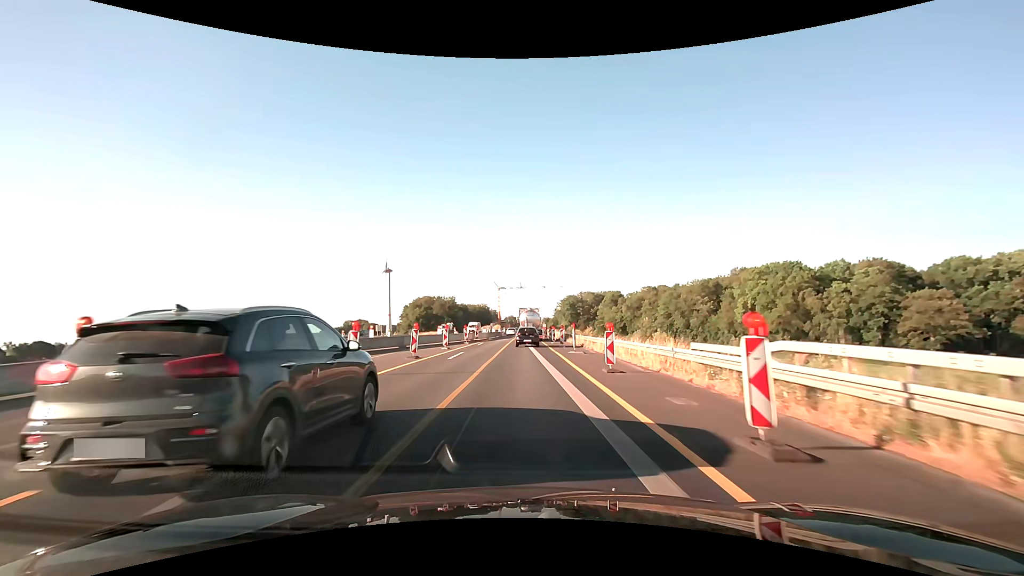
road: motorway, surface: asphalt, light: Day
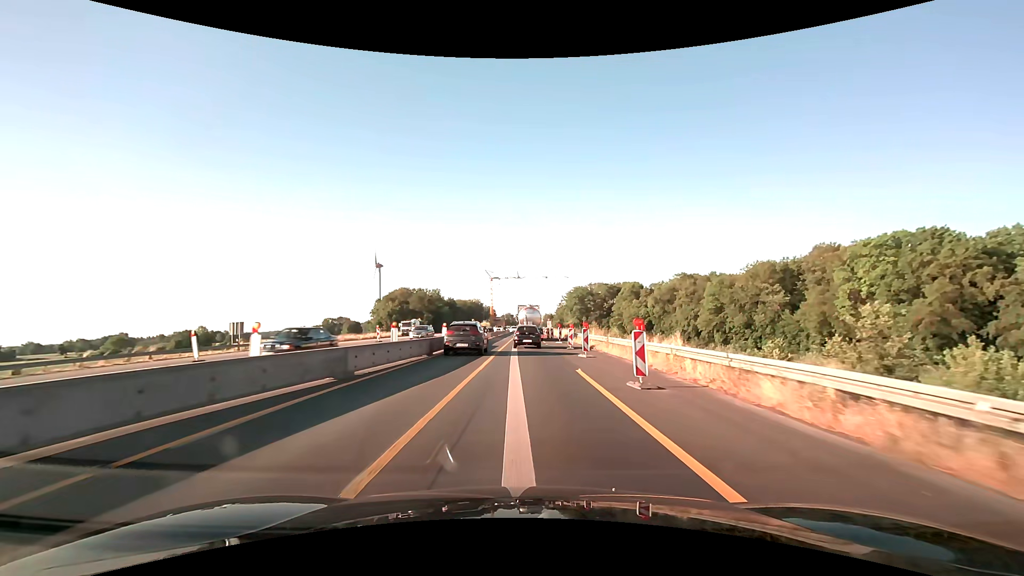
(+0.1, +52.2) m; 0°
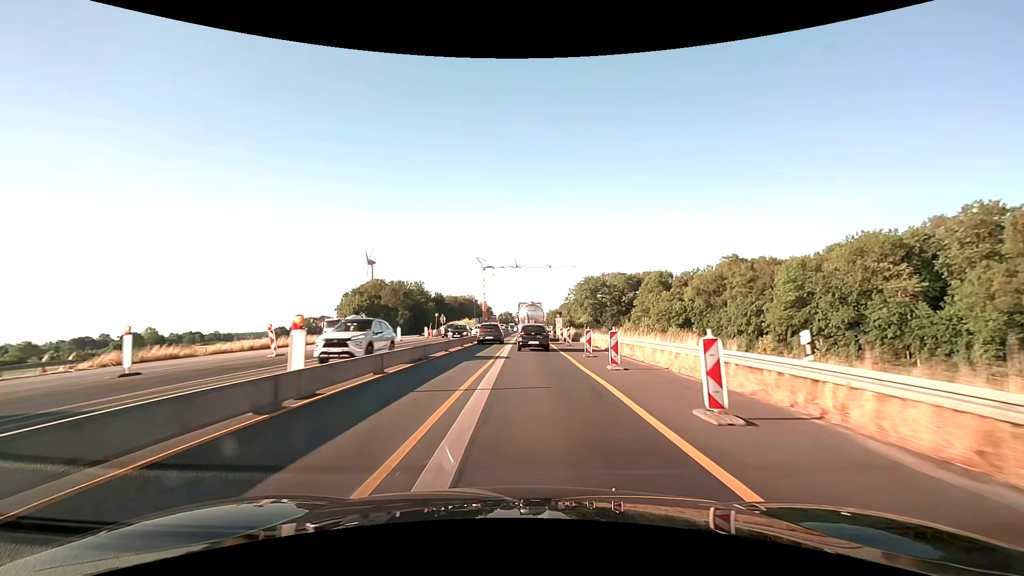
(+0.1, +43.3) m; 0°
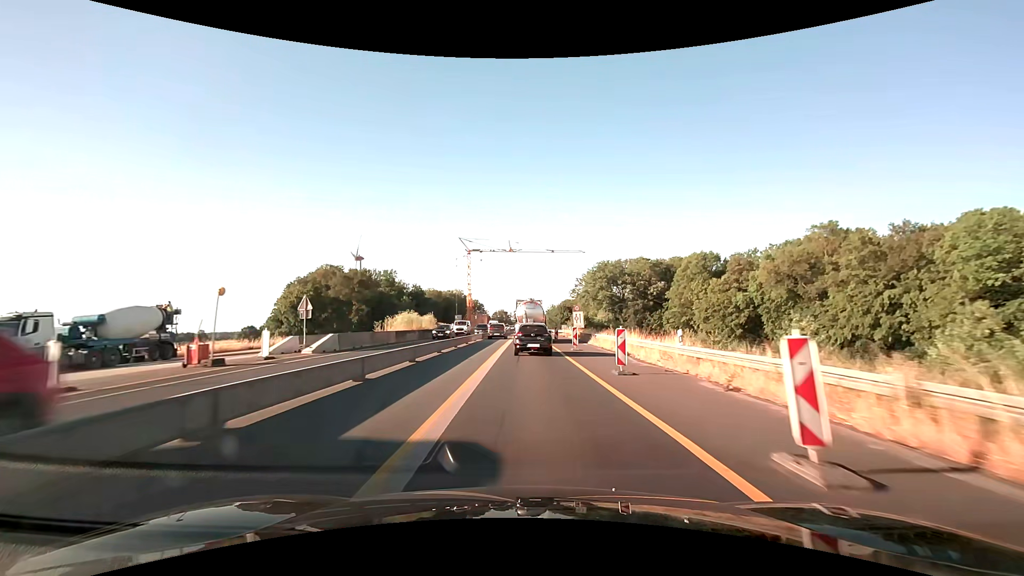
(+0.2, +43.9) m; 0°
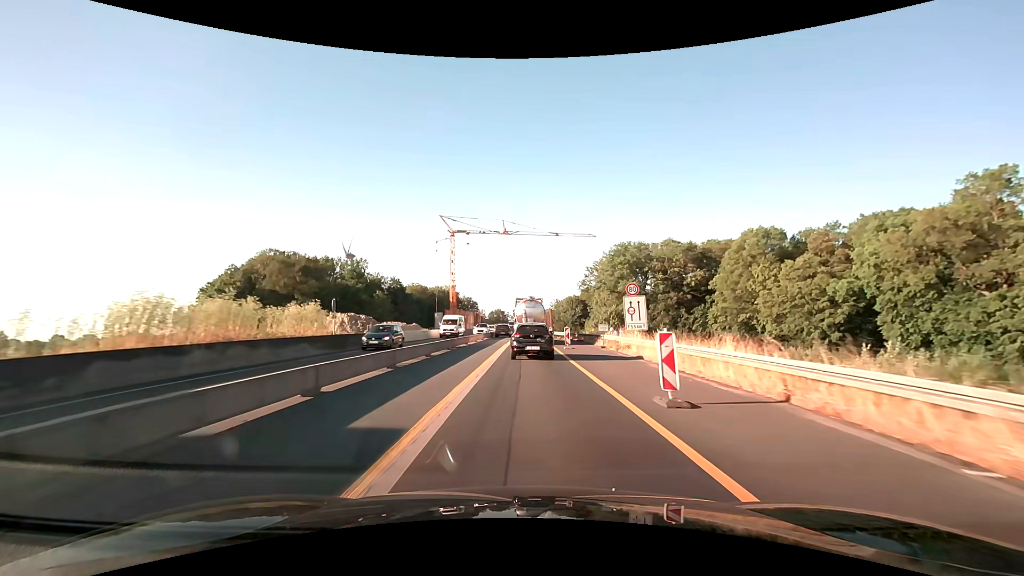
(+0.1, +32.6) m; 0°
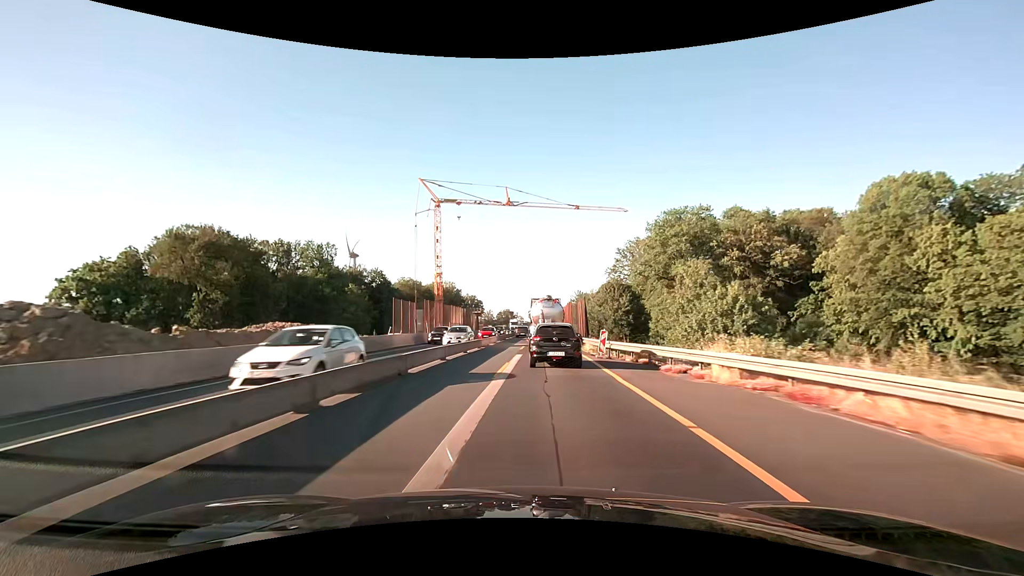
(-0.1, +33.5) m; -1°
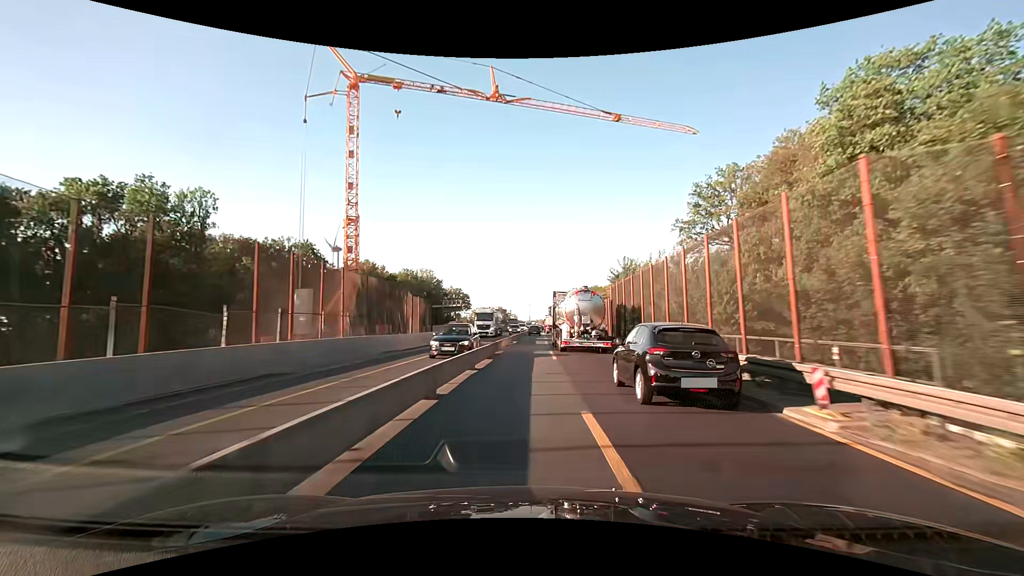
(-0.7, +47.3) m; 0°
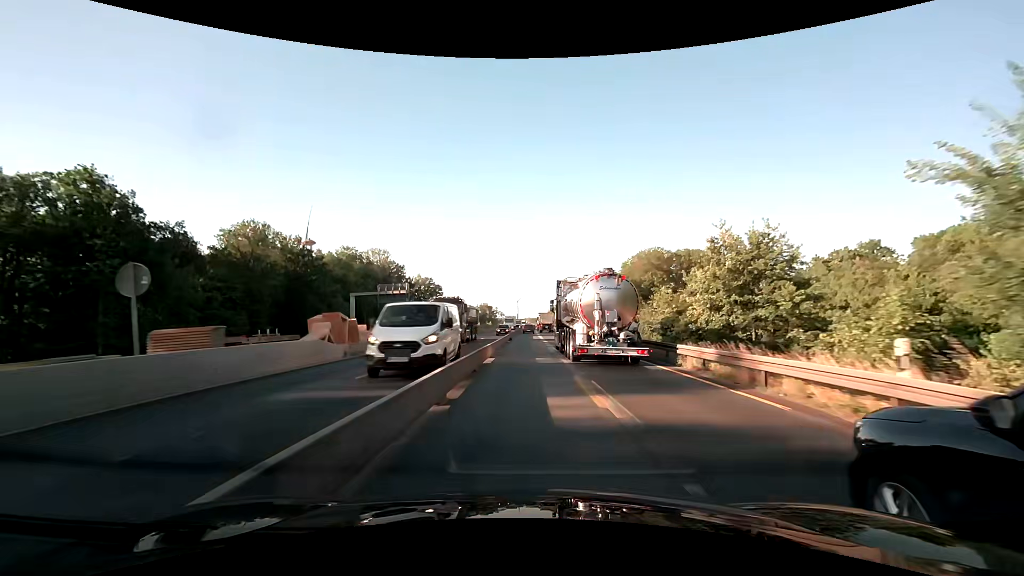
(+1.0, +48.9) m; +1°
(0, +10) (0, +20) (0, +30) (0, +40) (+1, +50) (+1, +60) (+1, +70) (+1, +80) (+1, +90) (+1, +100) m
